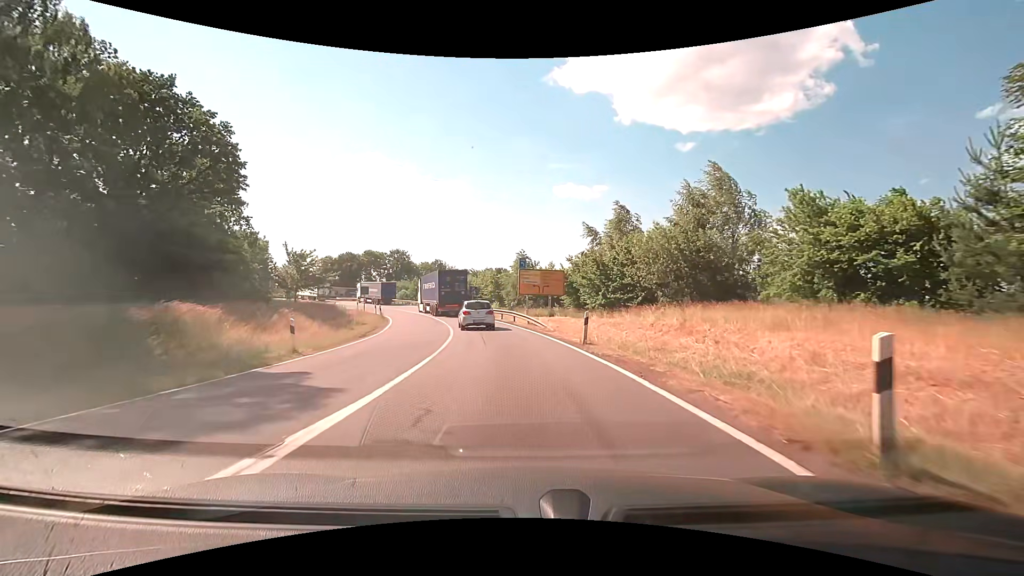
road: motorway_link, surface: asphalt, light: Day
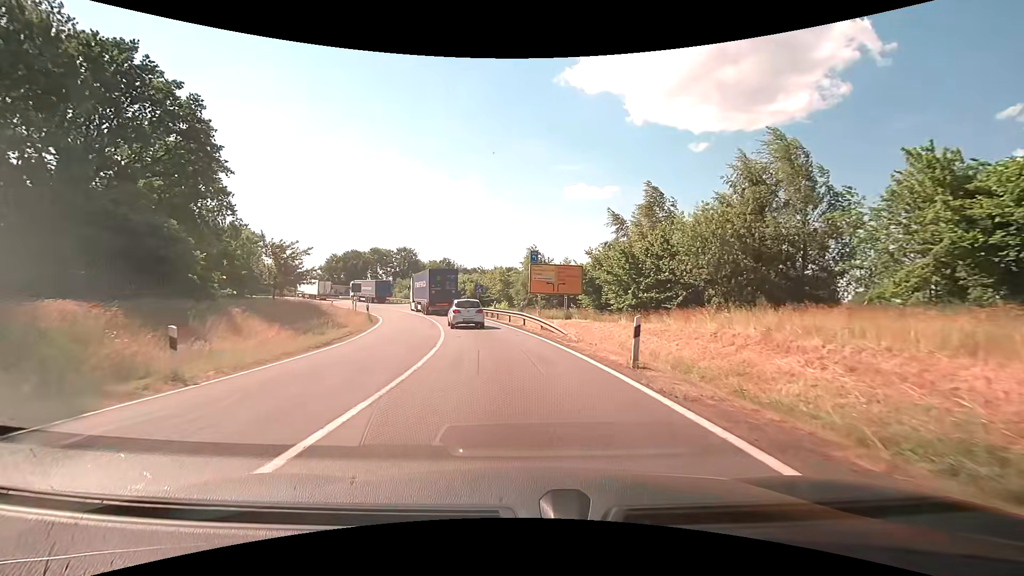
(0.0, +5.9) m; -1°
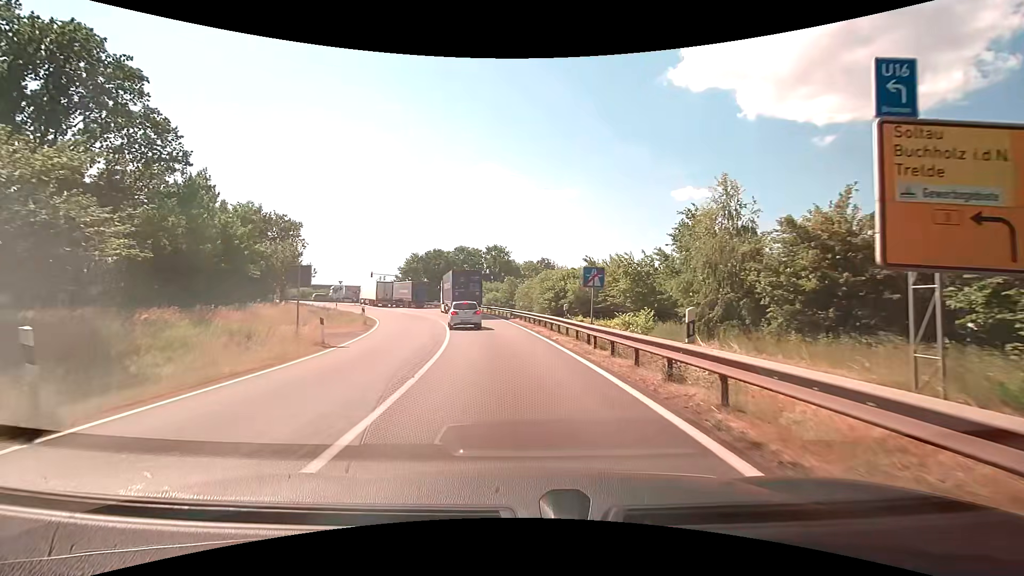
(-2.6, +28.3) m; -12°
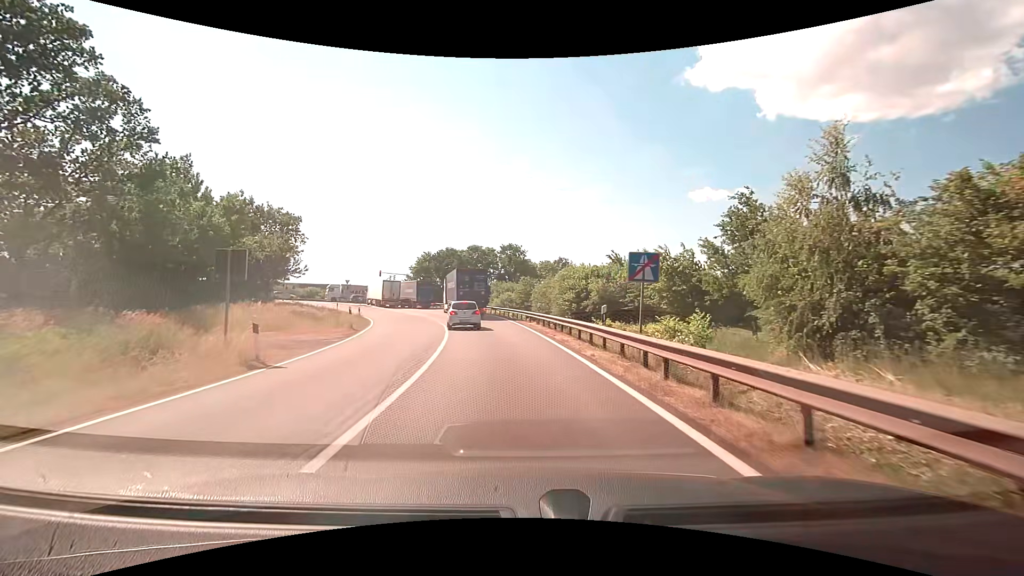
(-0.1, +5.7) m; -1°
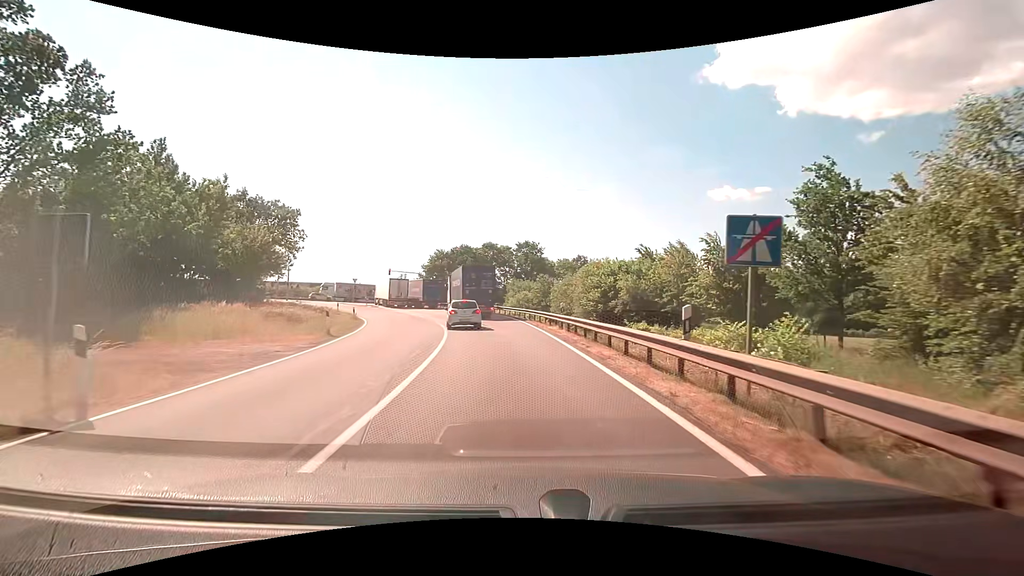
(-0.1, +5.7) m; -3°
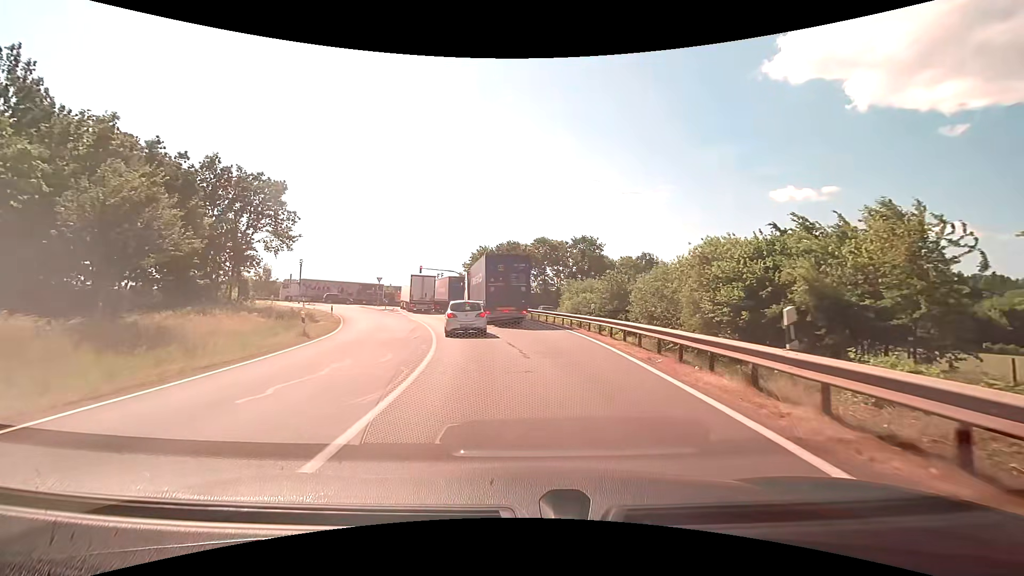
(-0.7, +16.4) m; -6°
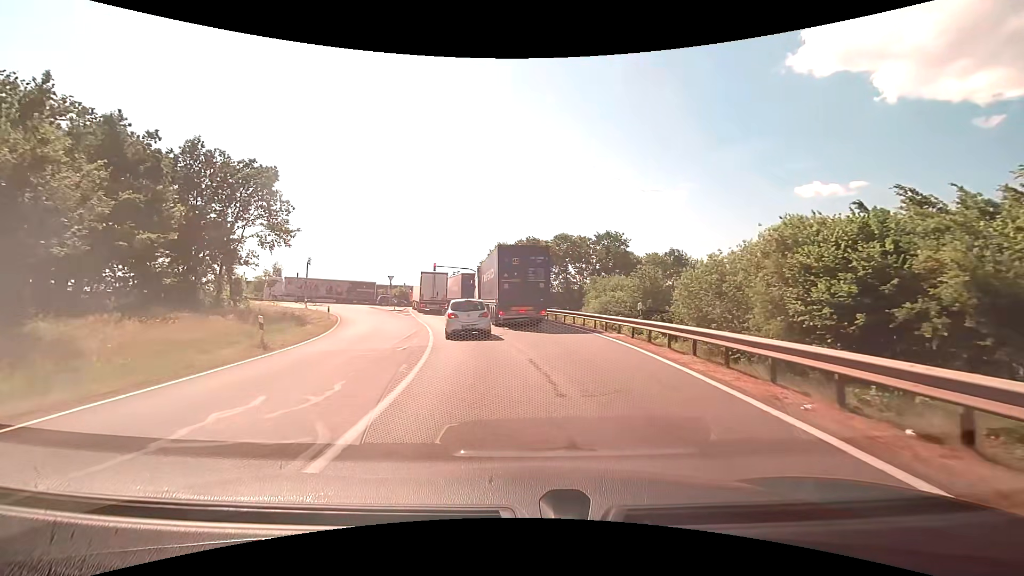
(-0.1, +5.2) m; -2°
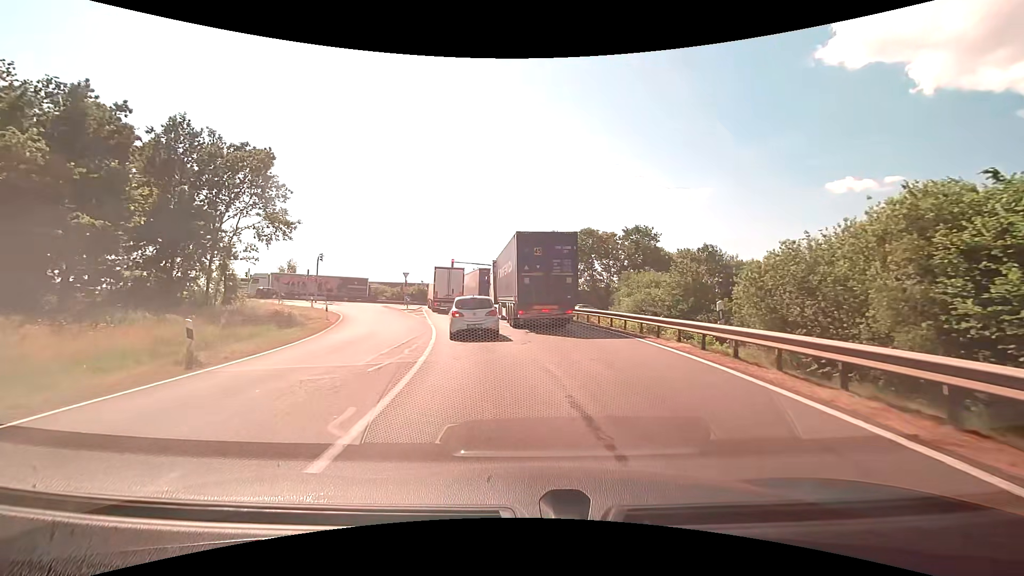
(-0.1, +4.8) m; -3°
